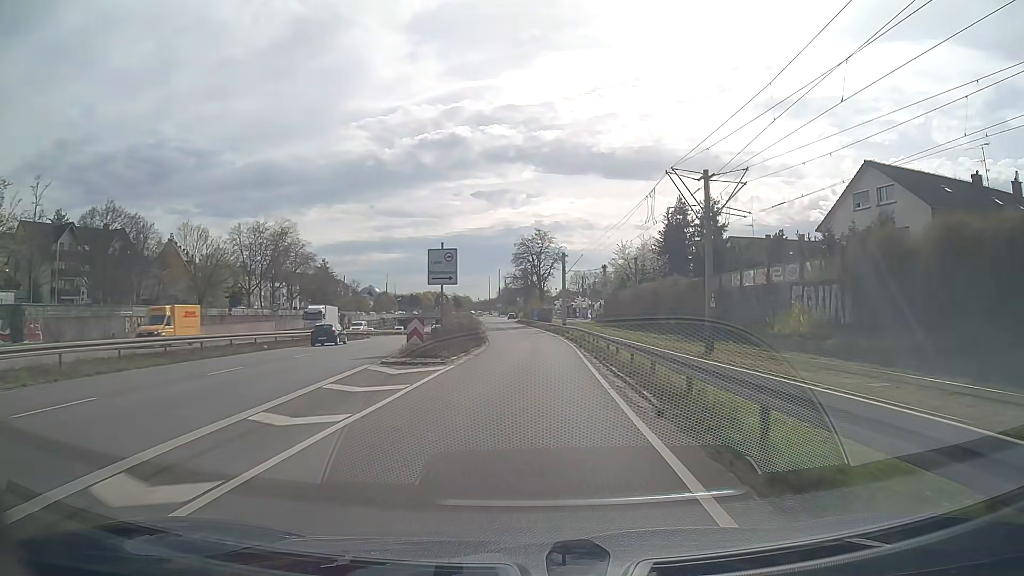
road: trunk_link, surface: asphalt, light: Day
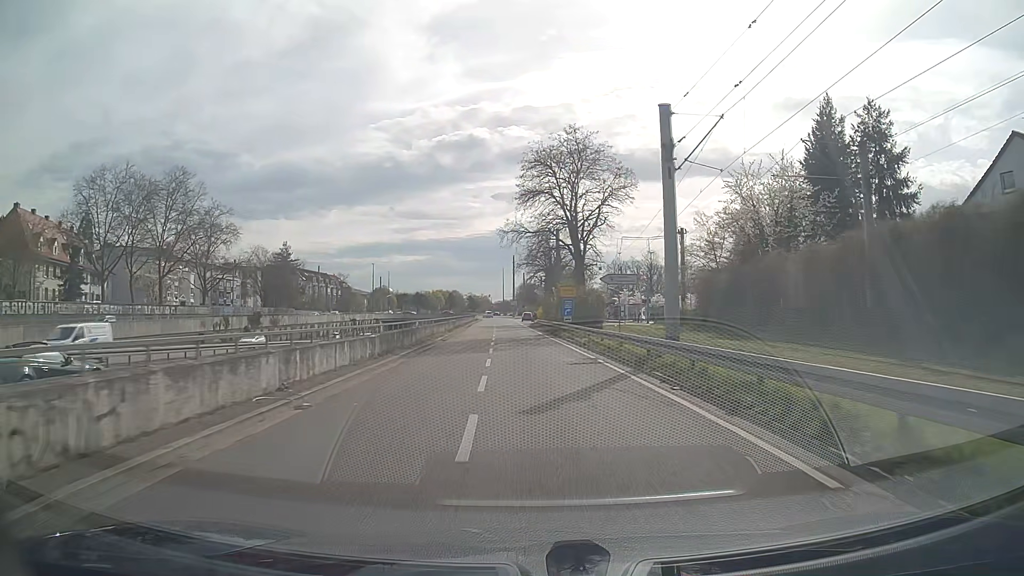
(0.0, +49.0) m; -2°
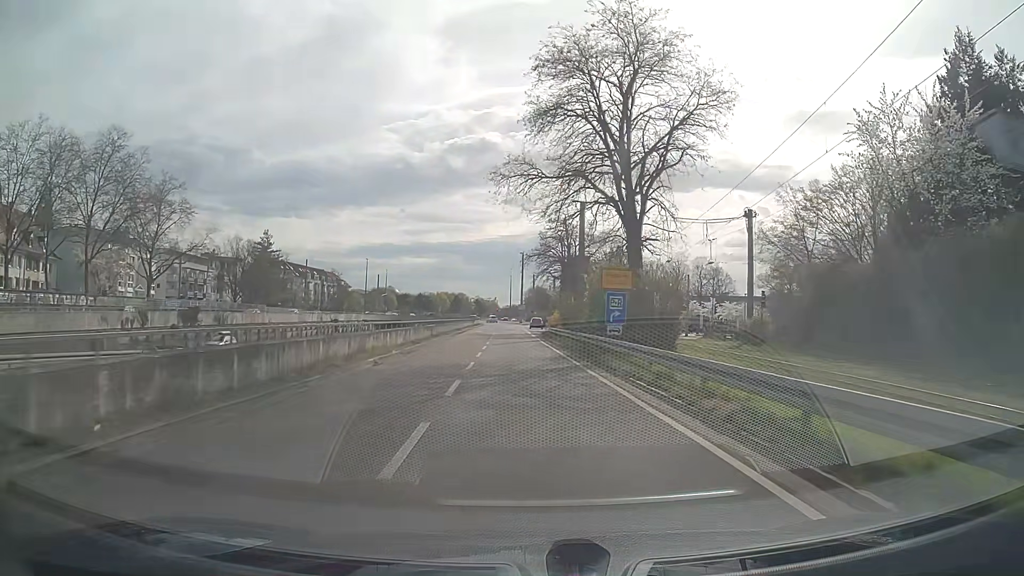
(-0.1, +18.6) m; -1°
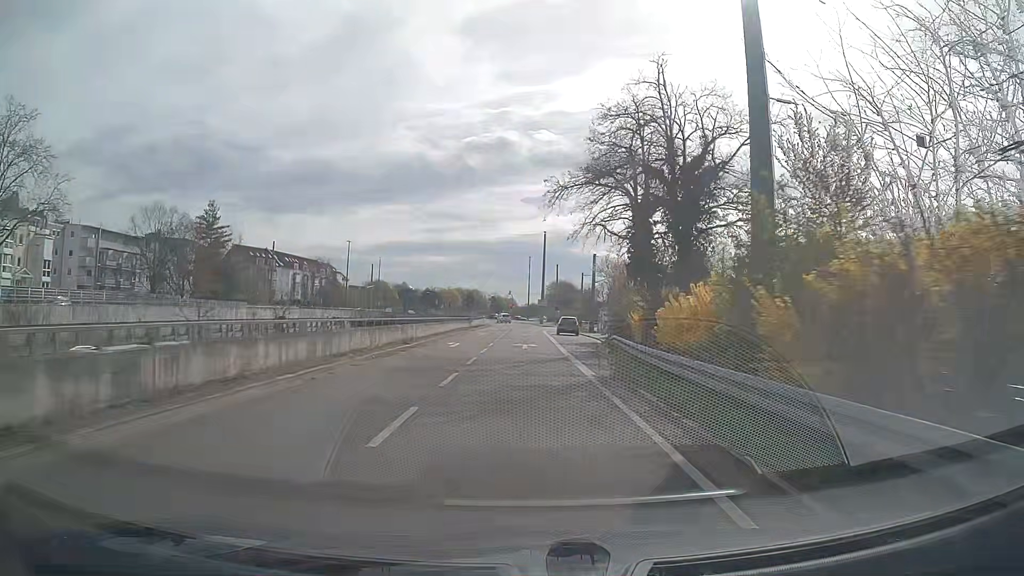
(-0.4, +34.3) m; -2°
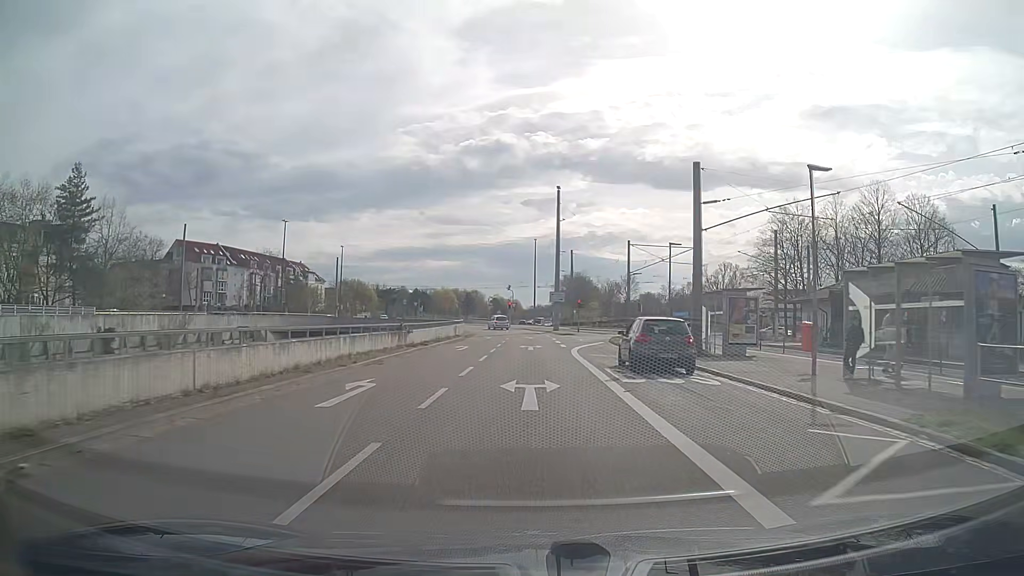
(+0.1, +38.3) m; 0°
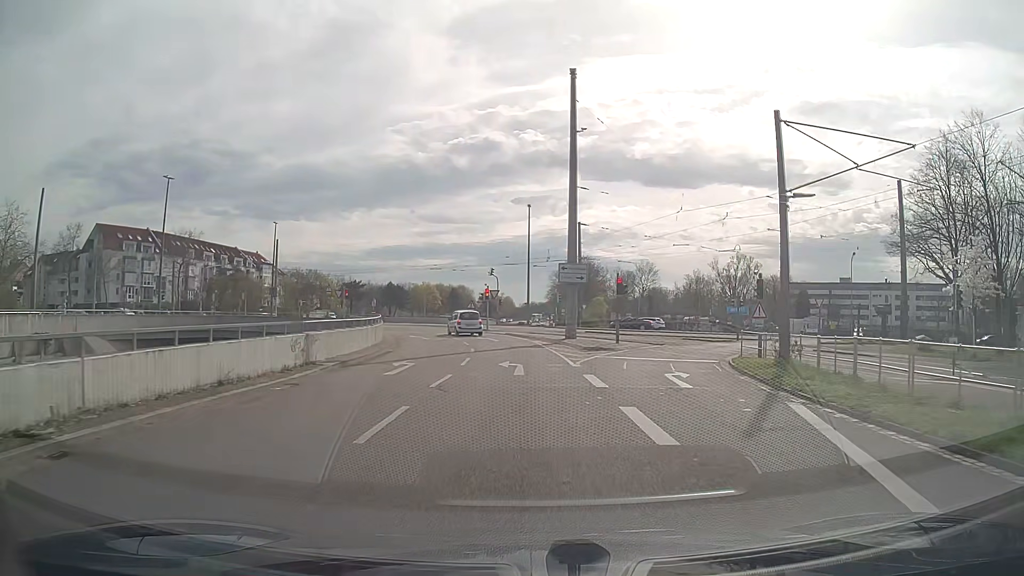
(+0.2, +32.5) m; +1°
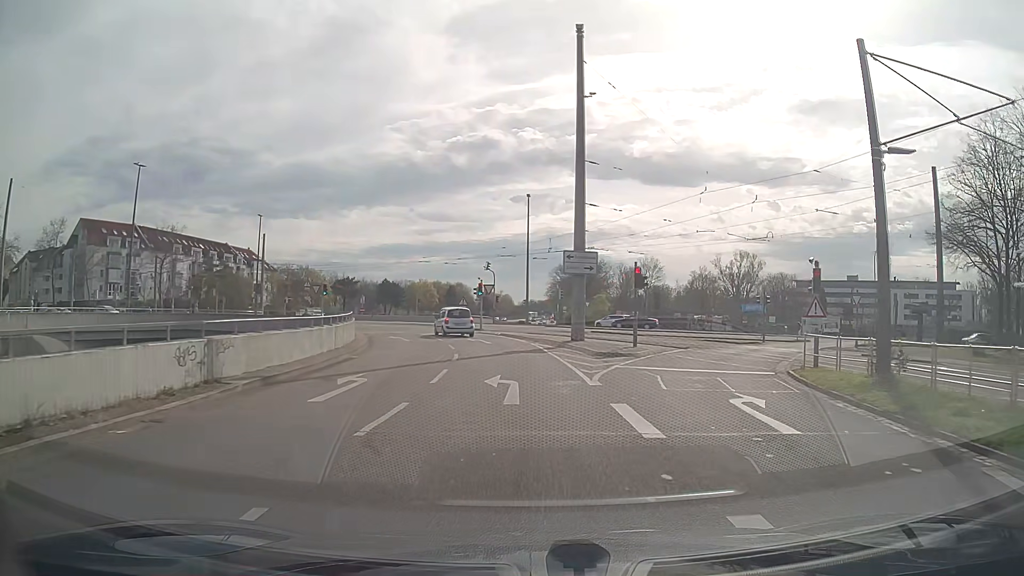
(0.0, +5.6) m; 0°
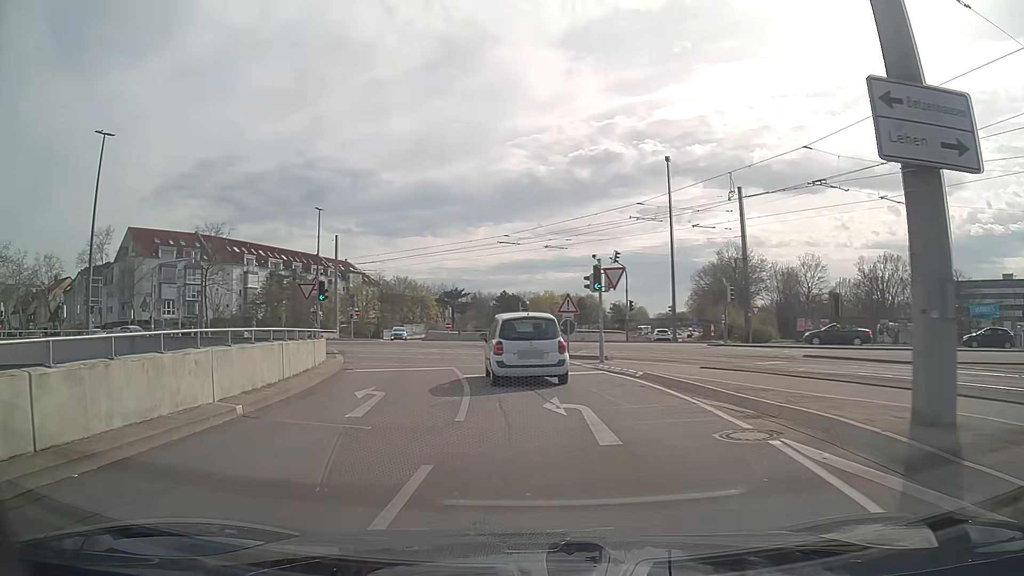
(-0.8, +21.9) m; -12°
(-1, +10) (-3, +20) (-5, +29) (-9, +39) (-14, +48) (-19, +56) (-26, +63) (-34, +69) (-43, +74) (-51, +79) m
